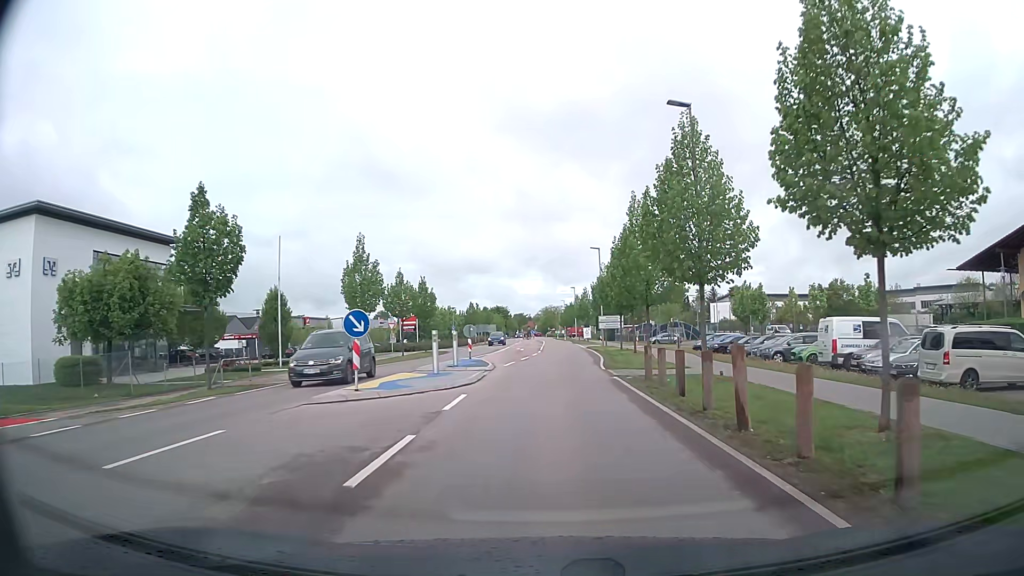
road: tertiary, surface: asphalt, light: Day
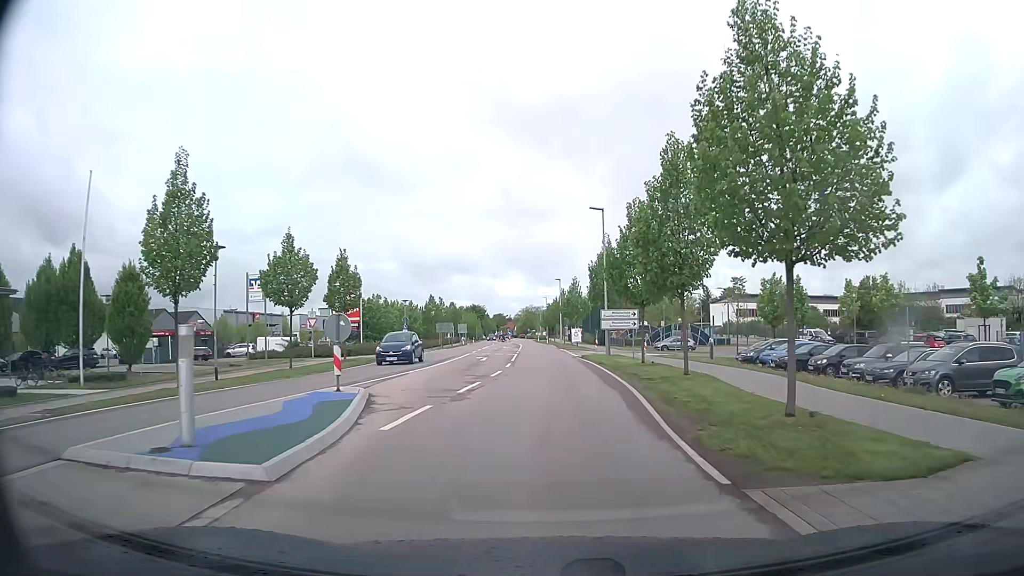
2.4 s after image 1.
(+0.4, +18.5) m; +2°
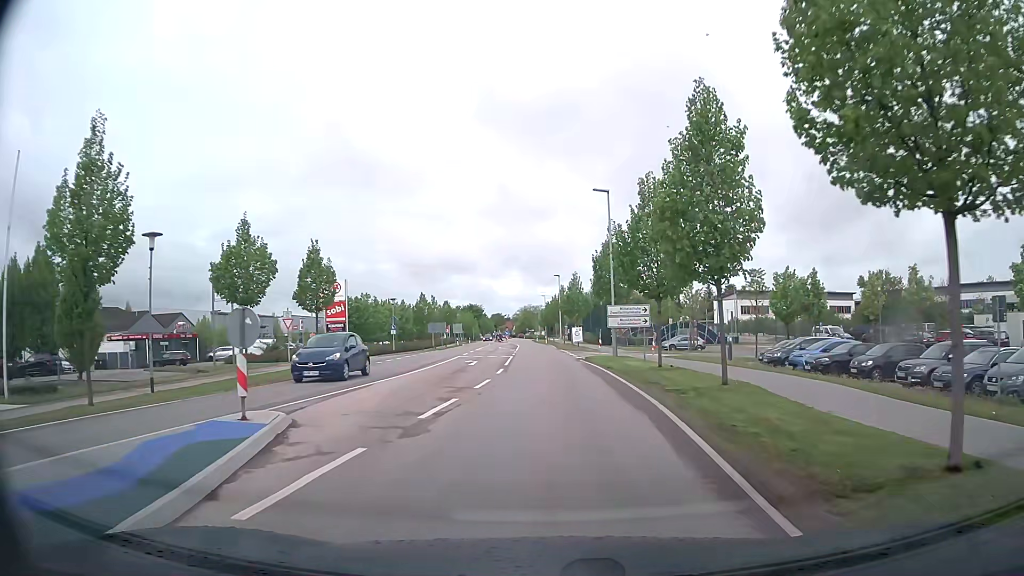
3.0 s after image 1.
(0.0, +4.6) m; 0°
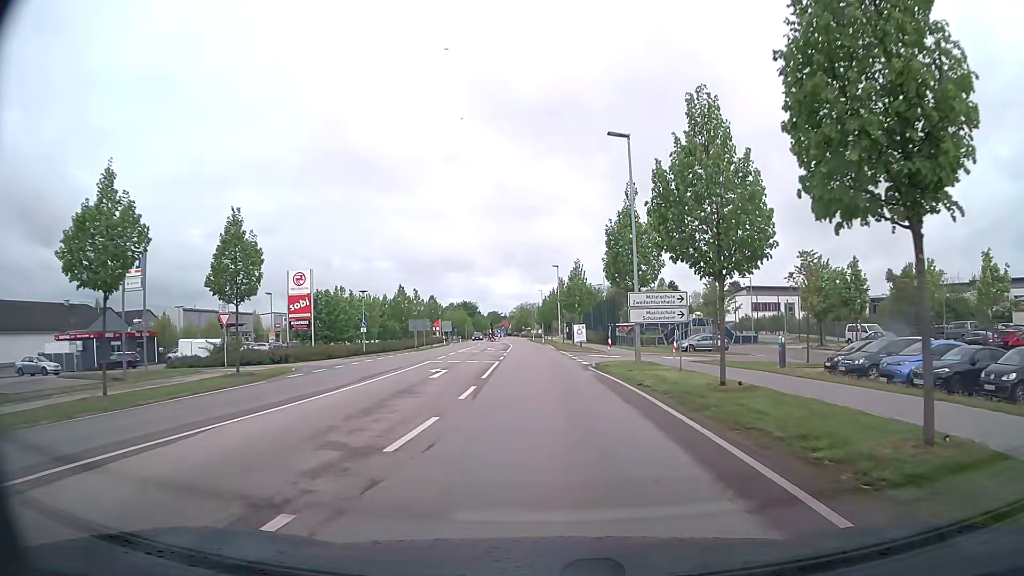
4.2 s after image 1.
(0.0, +9.1) m; 0°
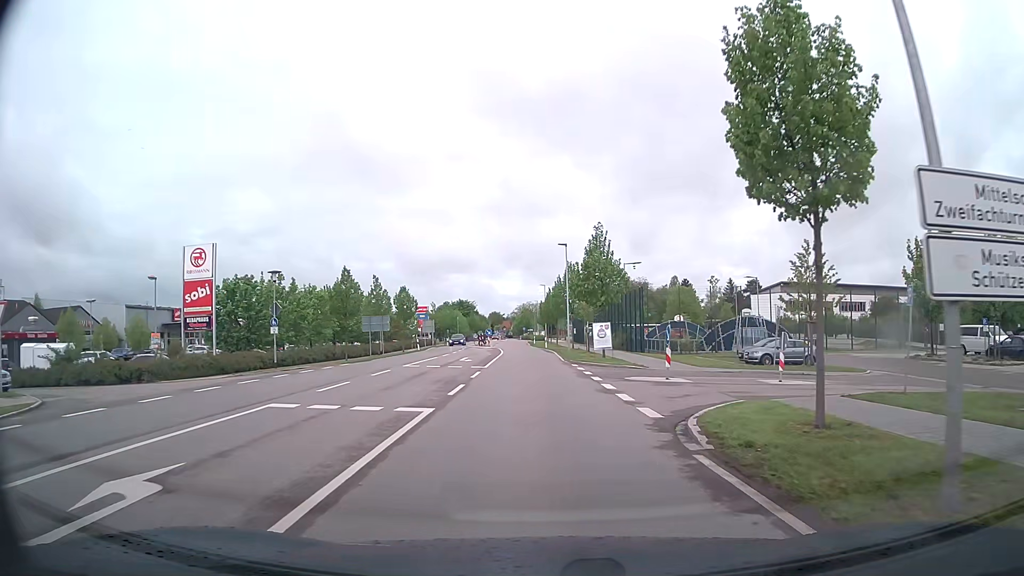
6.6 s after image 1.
(0.0, +18.1) m; -1°
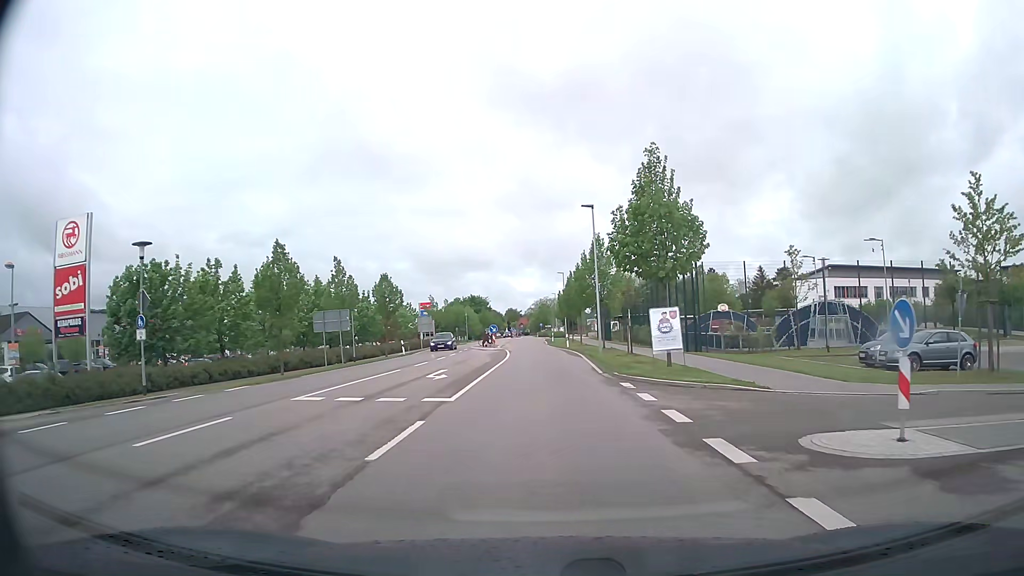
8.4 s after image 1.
(-0.1, +13.8) m; -1°
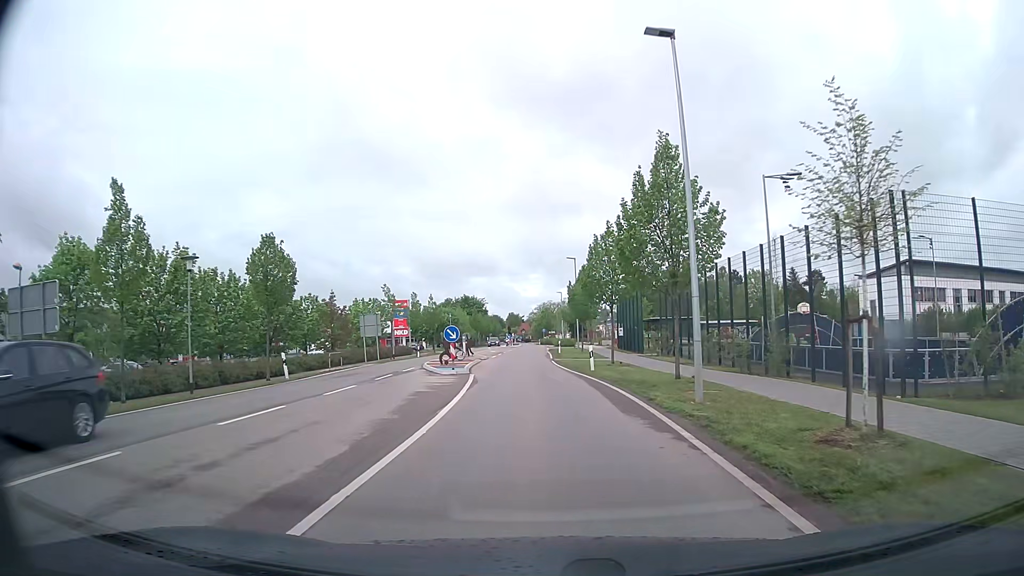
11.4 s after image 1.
(-0.1, +22.7) m; -1°
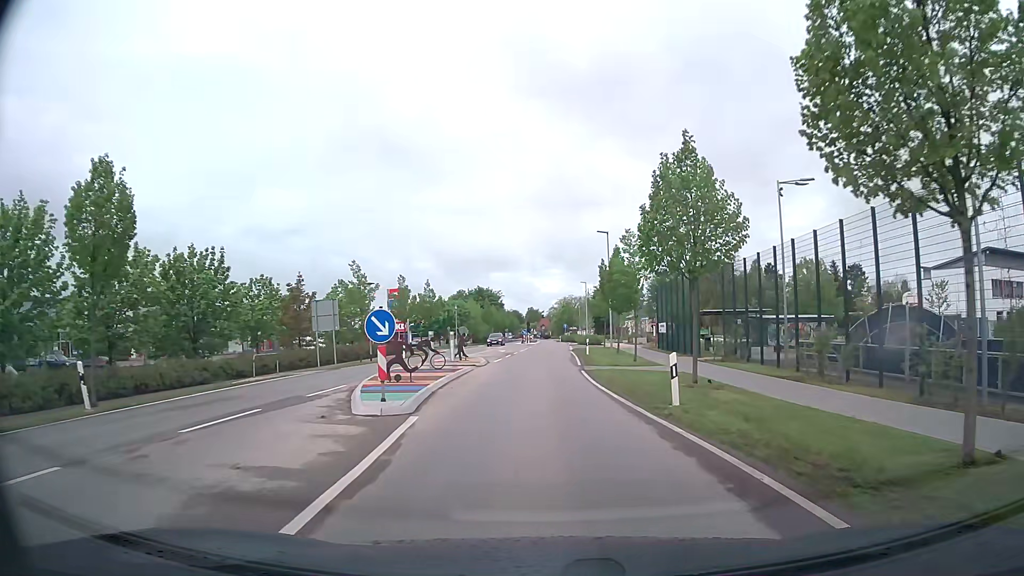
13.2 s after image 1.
(-0.1, +13.4) m; -2°
(0, +10) (0, +20) (0, +30) (0, +40) (0, +50) (0, +60) (+1, +70) (+1, +80) (+1, +90) (+1, +100) m
